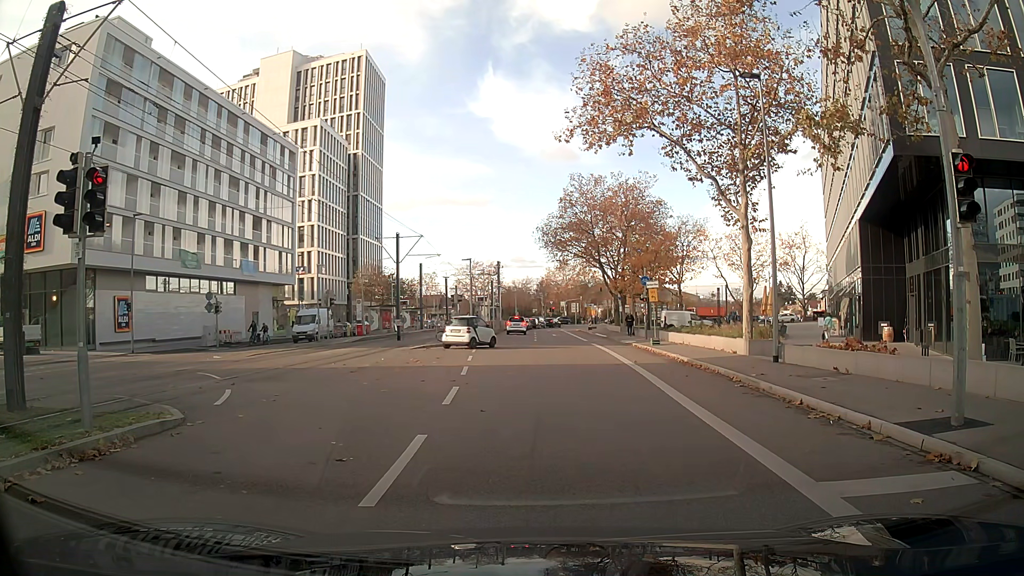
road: secondary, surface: asphalt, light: Day
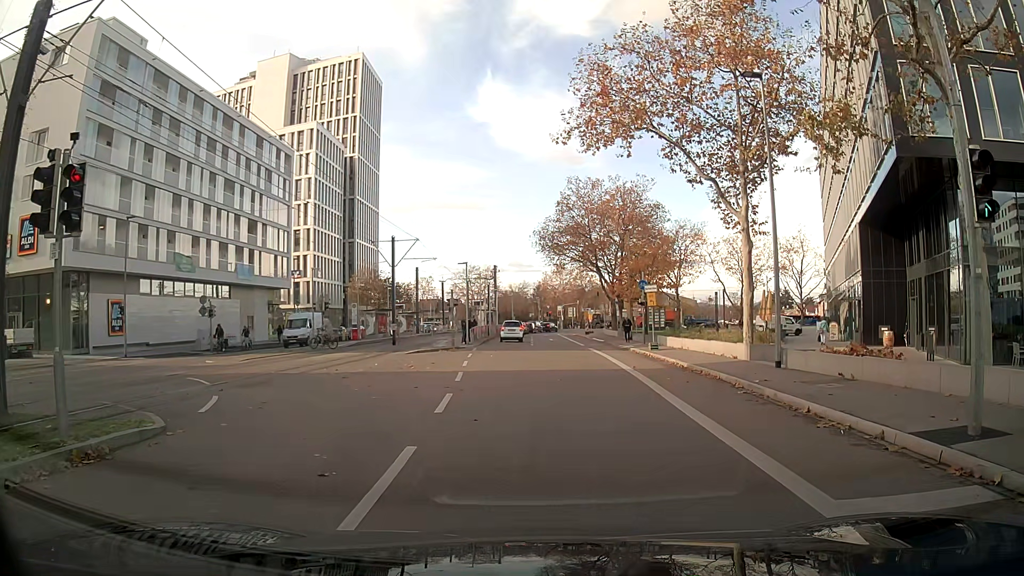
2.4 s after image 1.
(0.0, +0.5) m; 0°
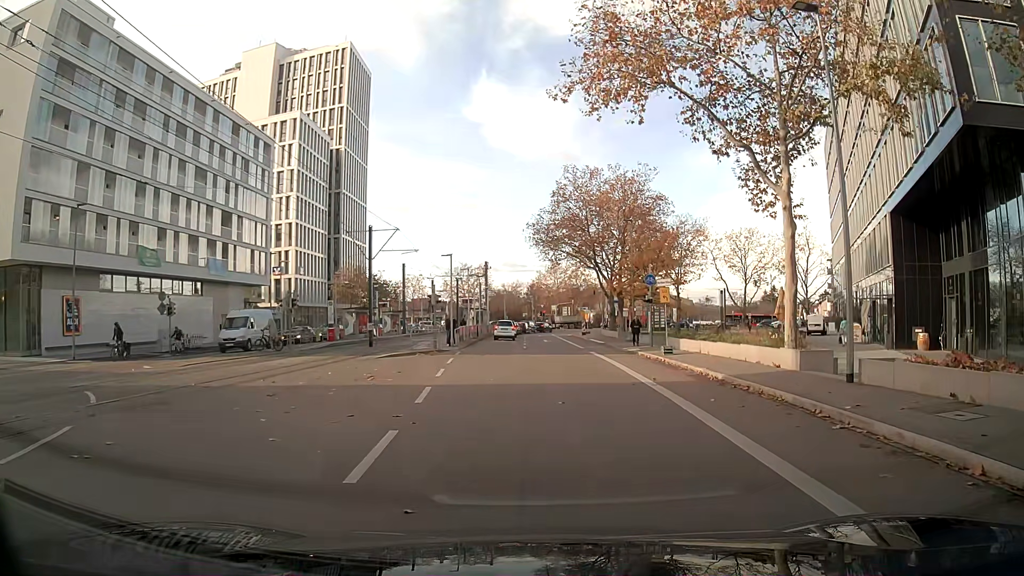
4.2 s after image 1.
(+0.1, +5.2) m; +1°
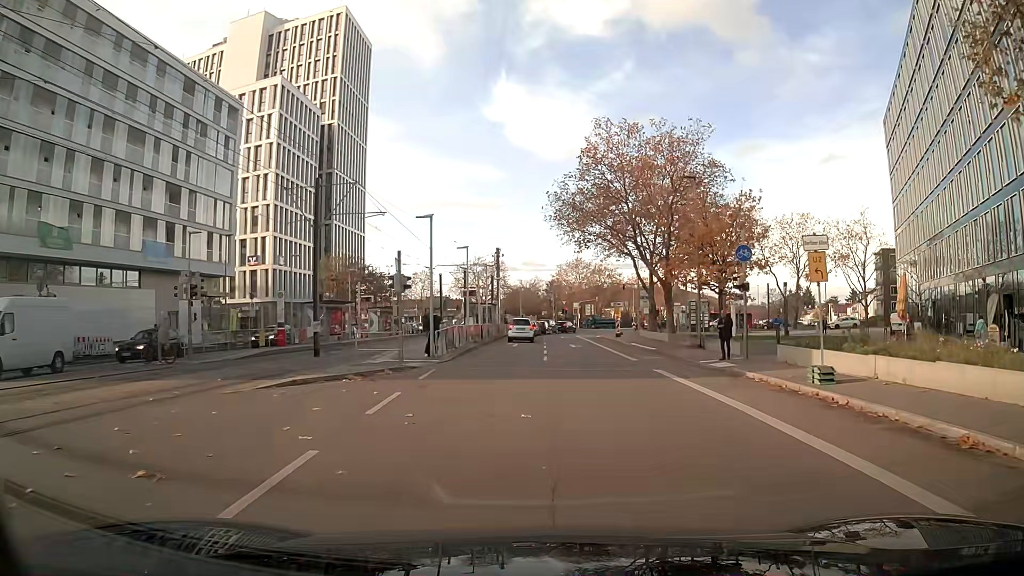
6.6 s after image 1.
(-0.2, +14.0) m; -2°
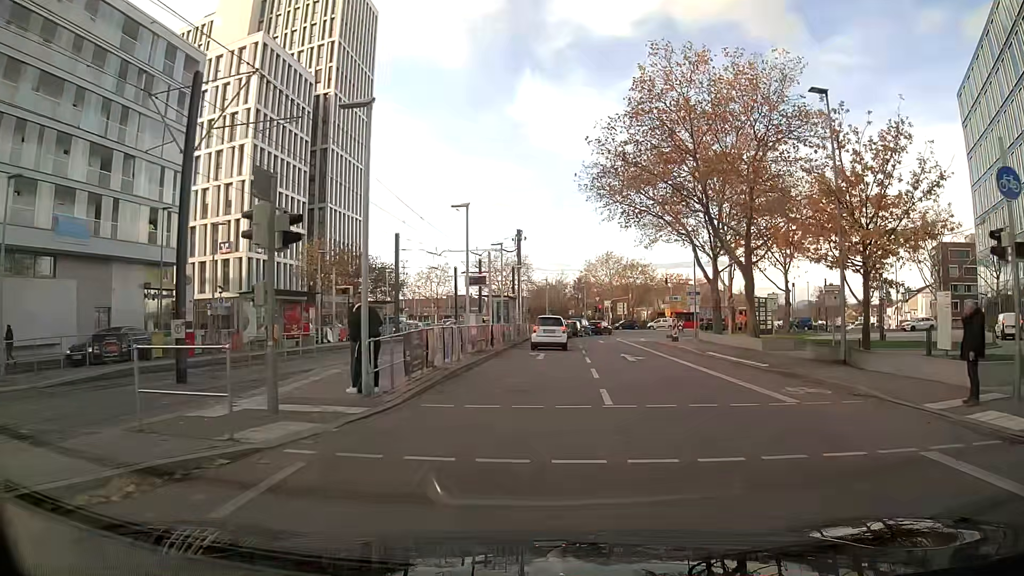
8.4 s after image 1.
(-0.2, +13.1) m; -2°
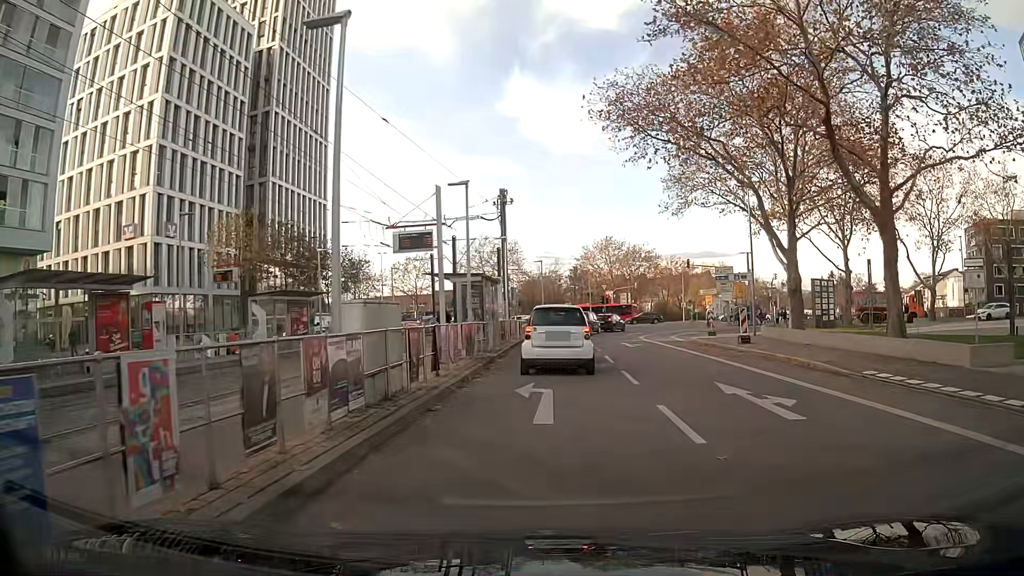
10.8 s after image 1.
(+0.2, +15.0) m; +1°
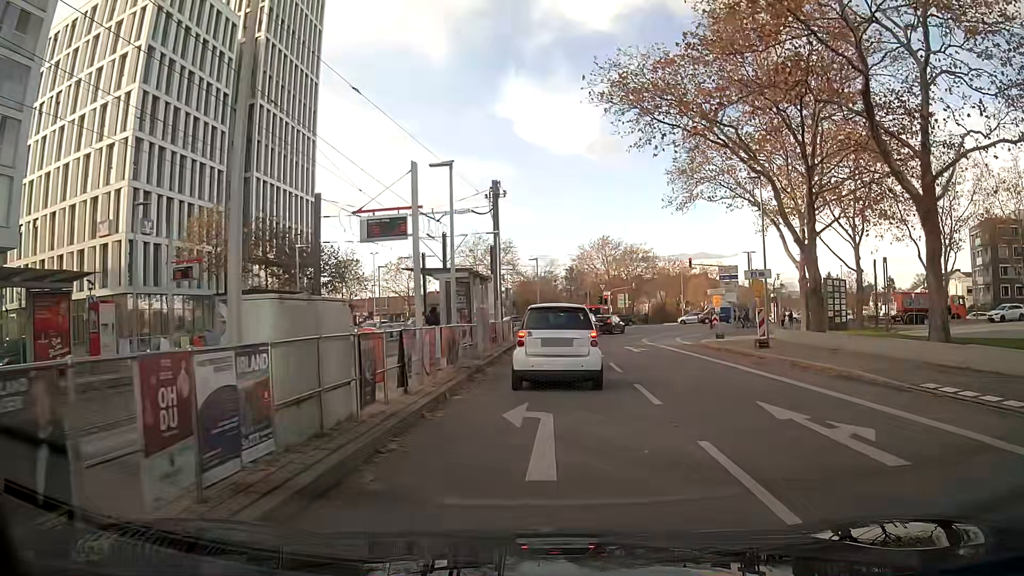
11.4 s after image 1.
(0.0, +2.7) m; 0°
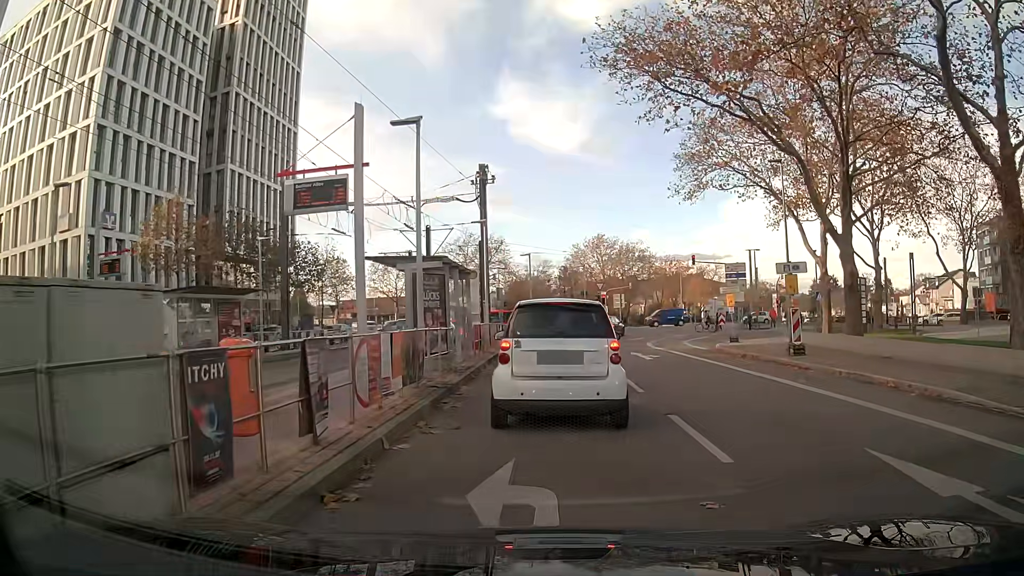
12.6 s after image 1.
(0.0, +3.9) m; 0°
(0, +10) (0, +20) (+1, +30) (+2, +40) (+6, +49) (+10, +58) (+13, +68) (+12, +78) (+7, +86) (-1, +93) m
